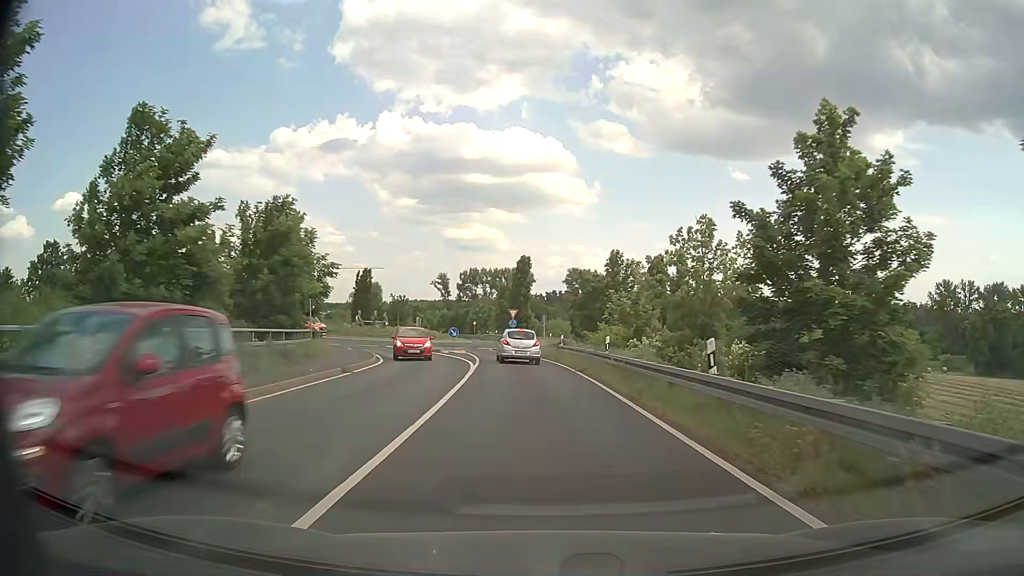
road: secondary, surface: asphalt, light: Day
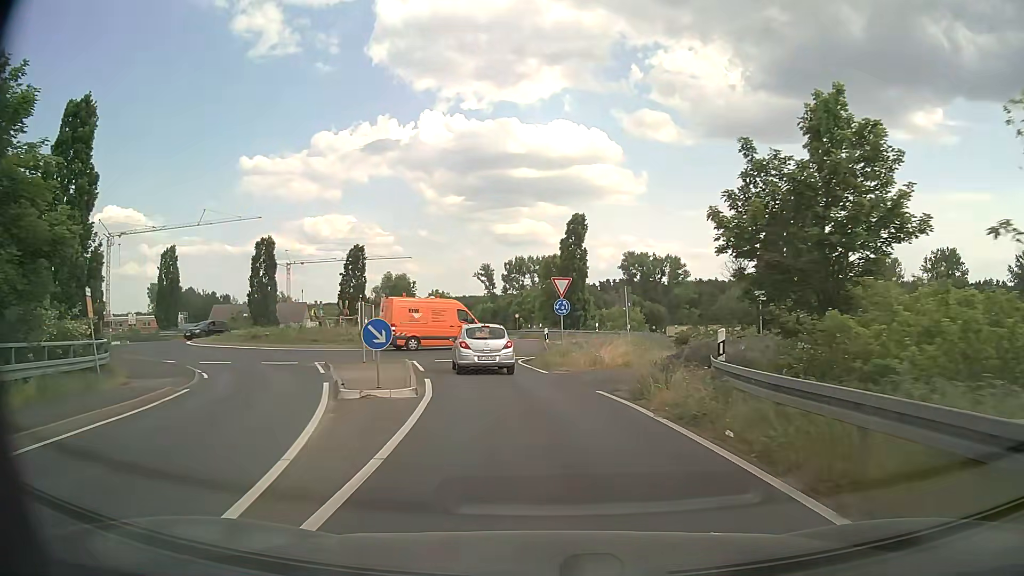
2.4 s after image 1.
(-1.0, +26.6) m; -4°
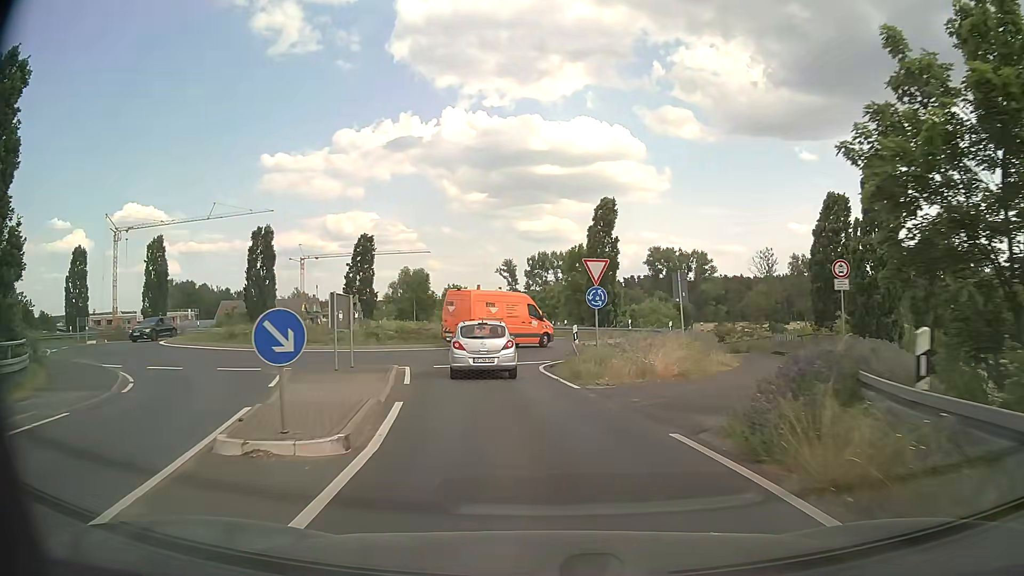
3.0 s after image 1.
(-0.1, +5.8) m; -2°
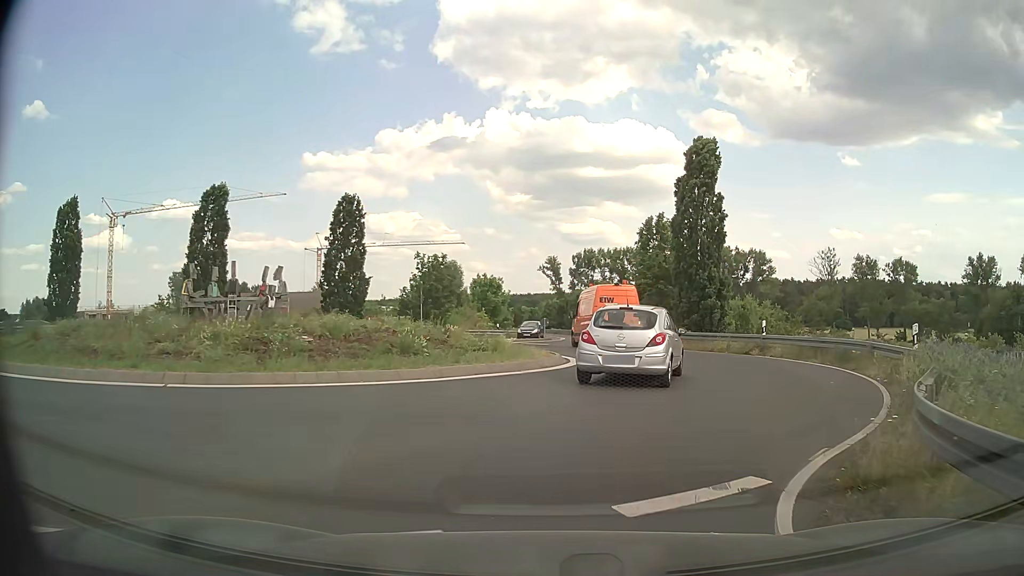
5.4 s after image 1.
(-1.2, +17.9) m; -4°
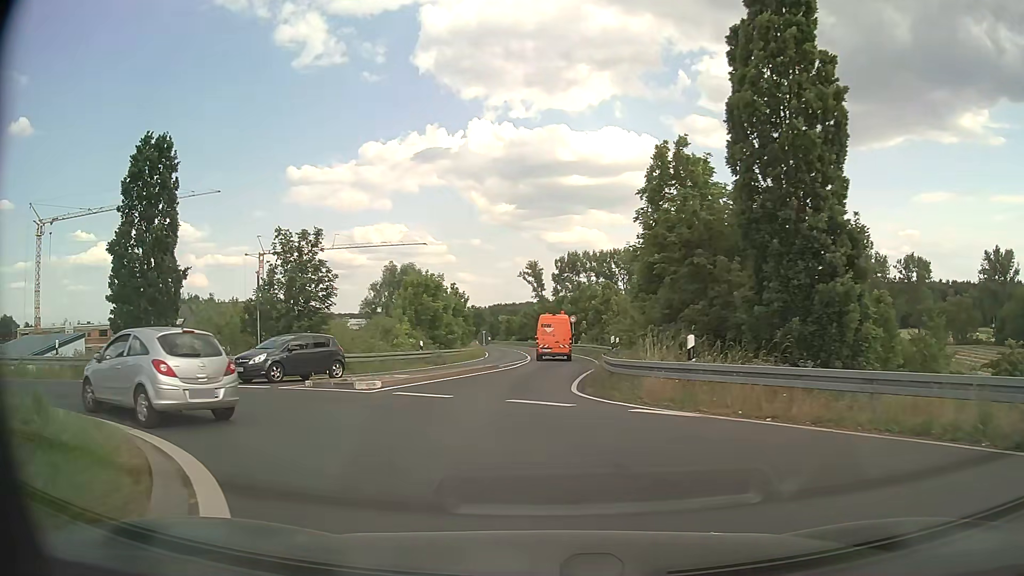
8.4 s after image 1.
(+2.2, +19.8) m; +2°
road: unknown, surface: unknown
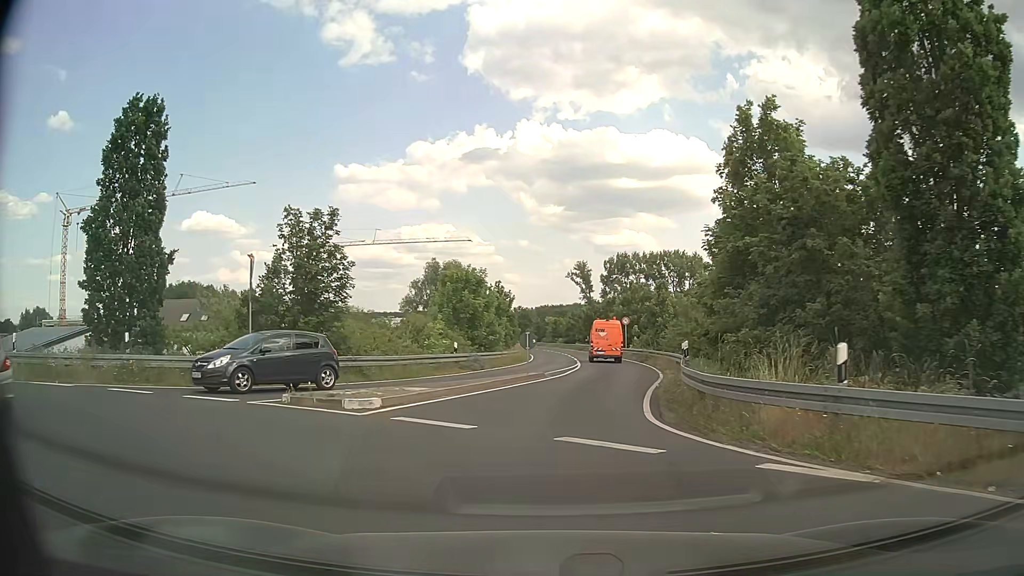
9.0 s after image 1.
(-0.2, +4.7) m; -4°
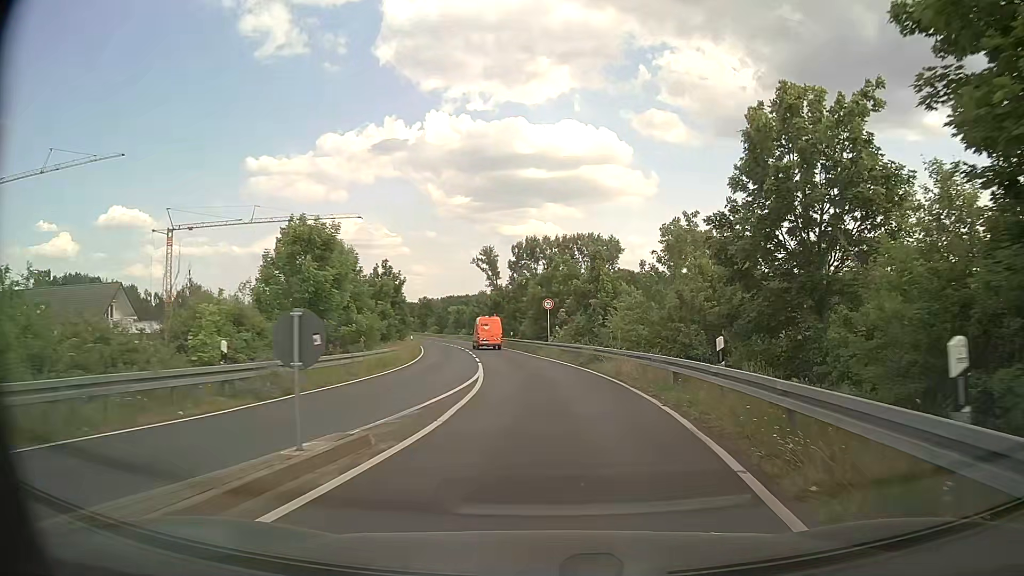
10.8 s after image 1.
(+0.7, +16.2) m; +8°
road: secondary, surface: asphalt
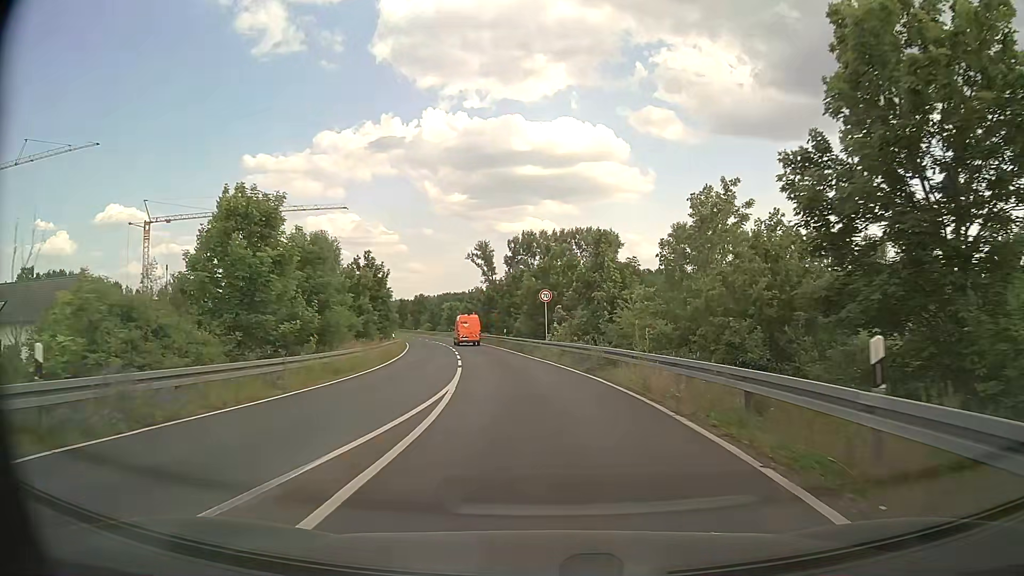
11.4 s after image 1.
(+0.1, +6.2) m; +1°
(0, +10) (-1, +20) (-2, +30) (-3, +40) (-5, +50) (-7, +60) (-8, +69) (-11, +79) (-13, +89) (-15, +99) m
